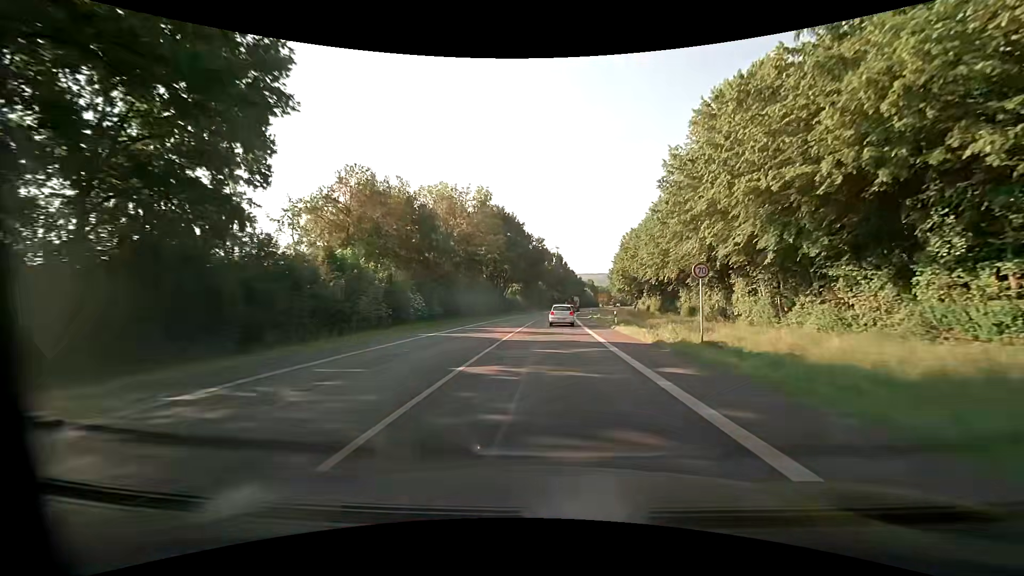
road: primary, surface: asphalt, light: Day
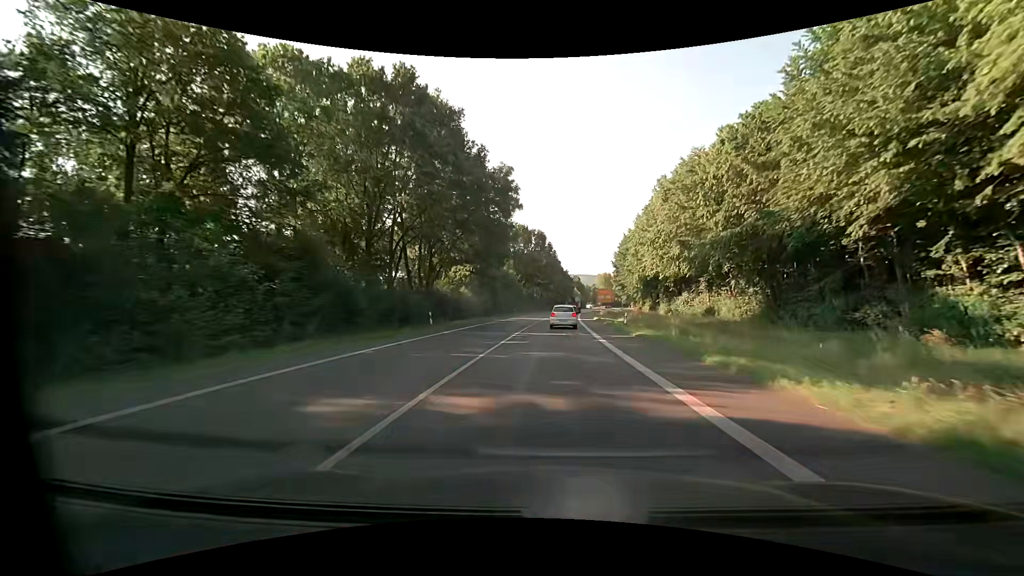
(+0.9, +52.2) m; +2°
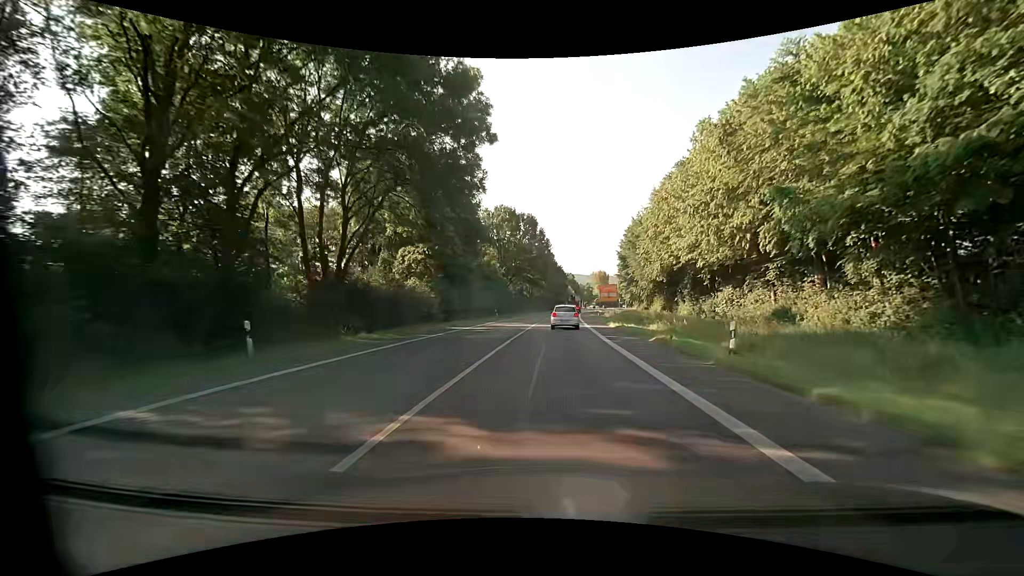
(+0.1, +19.8) m; +1°
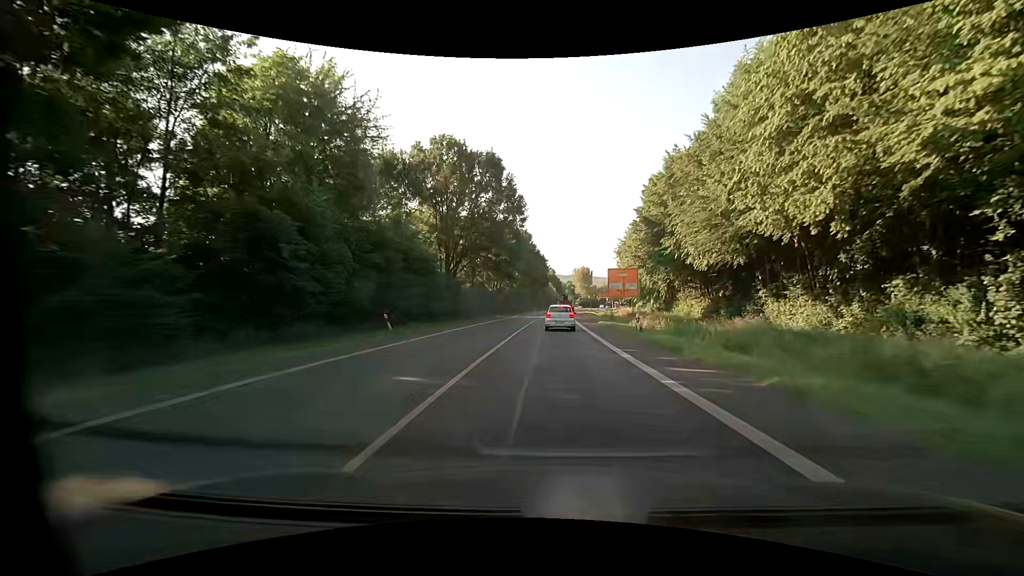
(+0.7, +37.8) m; +3°
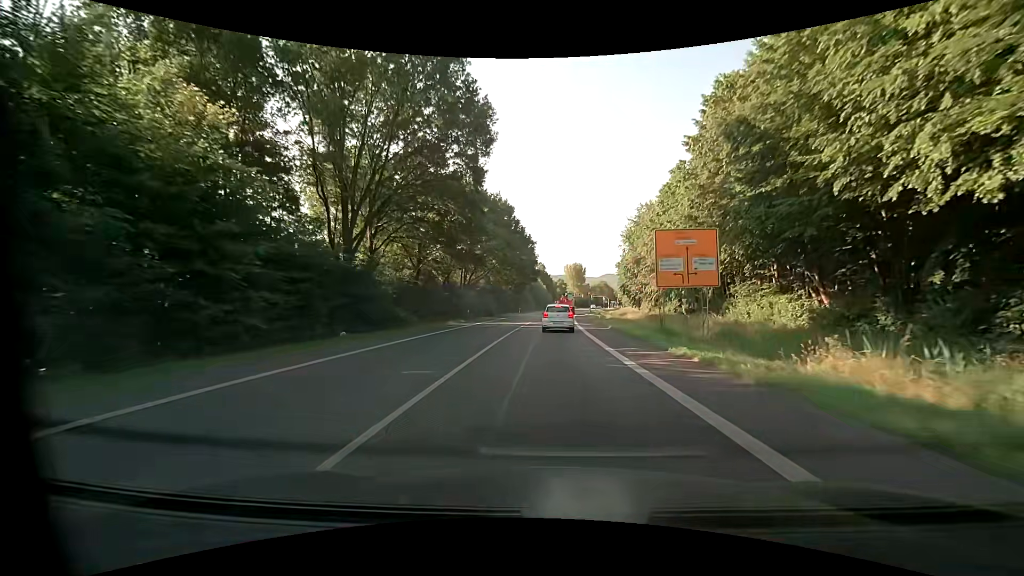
(+0.2, +26.6) m; +1°
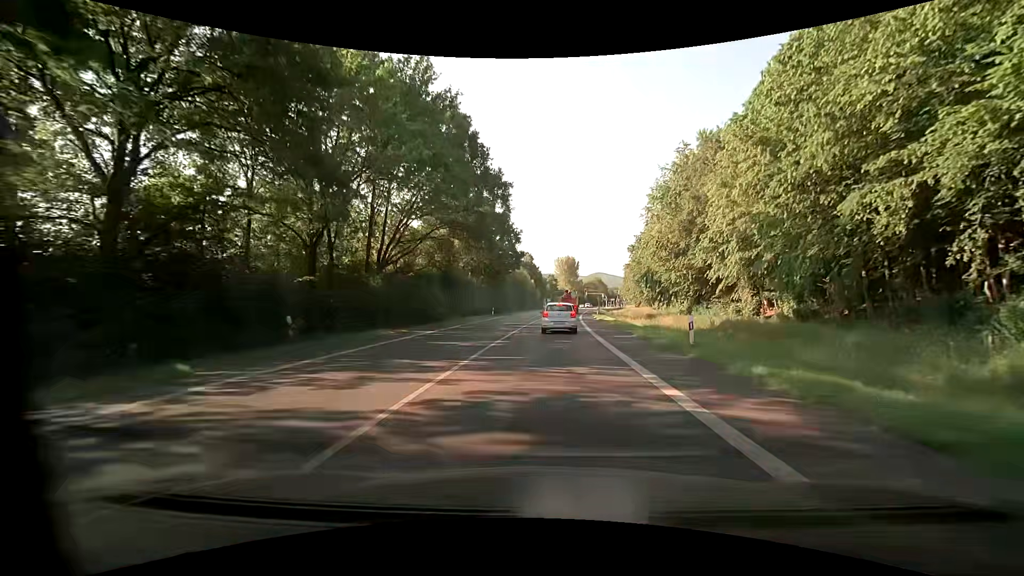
(+0.3, +32.9) m; +1°
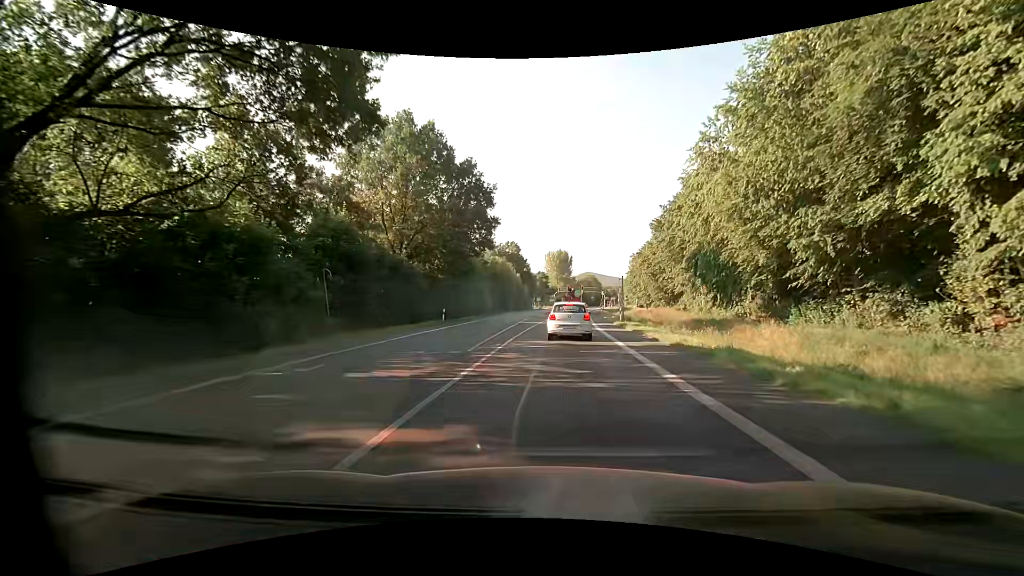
(+0.4, +26.6) m; +2°
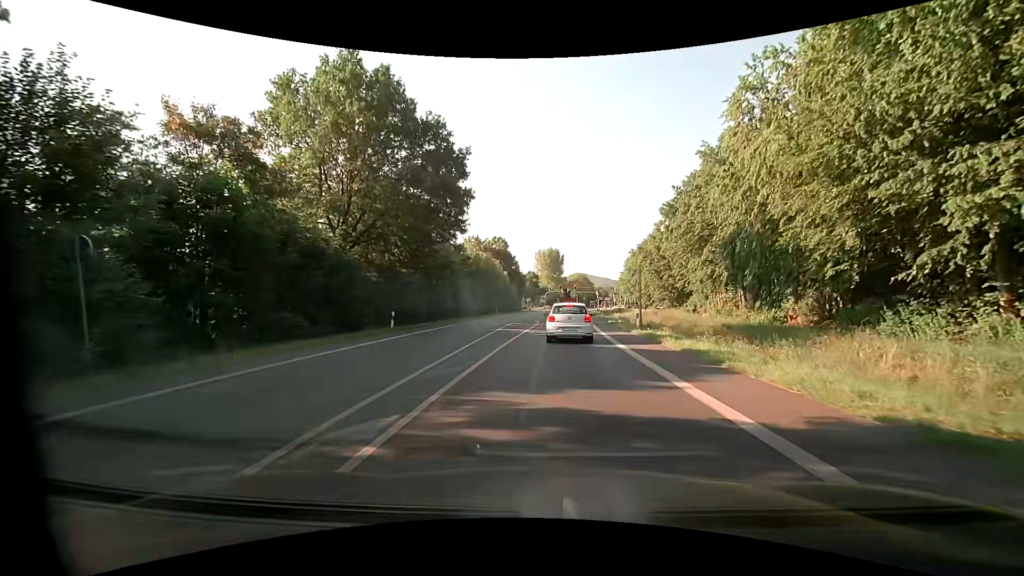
(+0.1, +10.8) m; +1°
(0, +10) (0, +20) (+1, +30) (+1, +40) (+2, +50) (+3, +60) (+3, +70) (+4, +80) (+5, +90) (+5, +100) m
